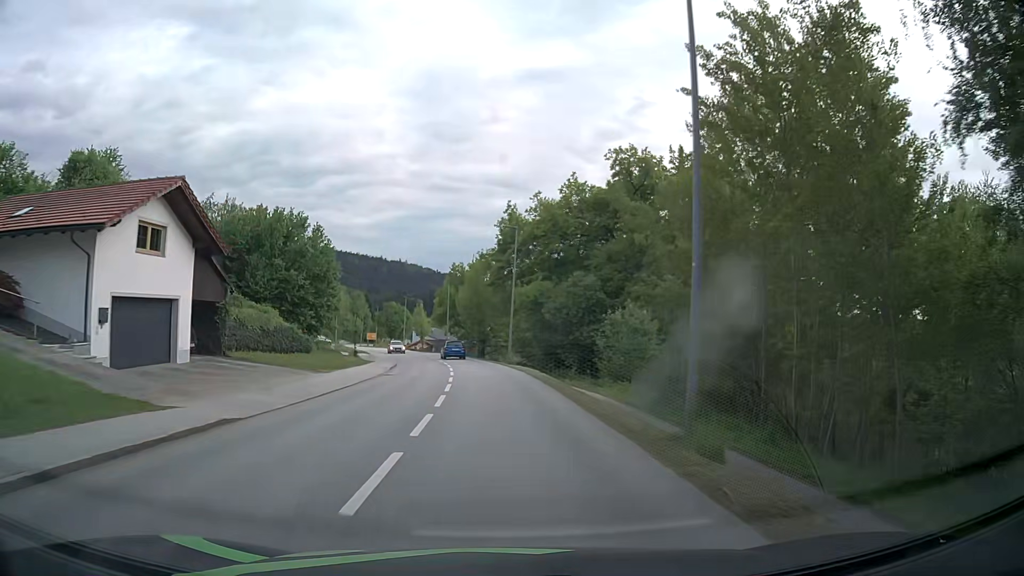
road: tertiary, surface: asphalt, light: Day
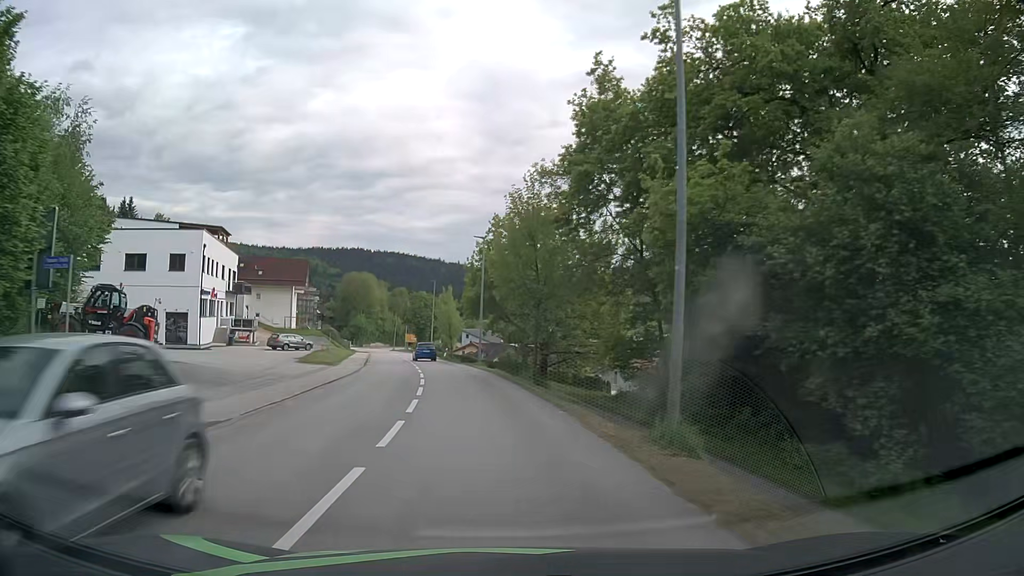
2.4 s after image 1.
(-0.9, +32.9) m; -5°
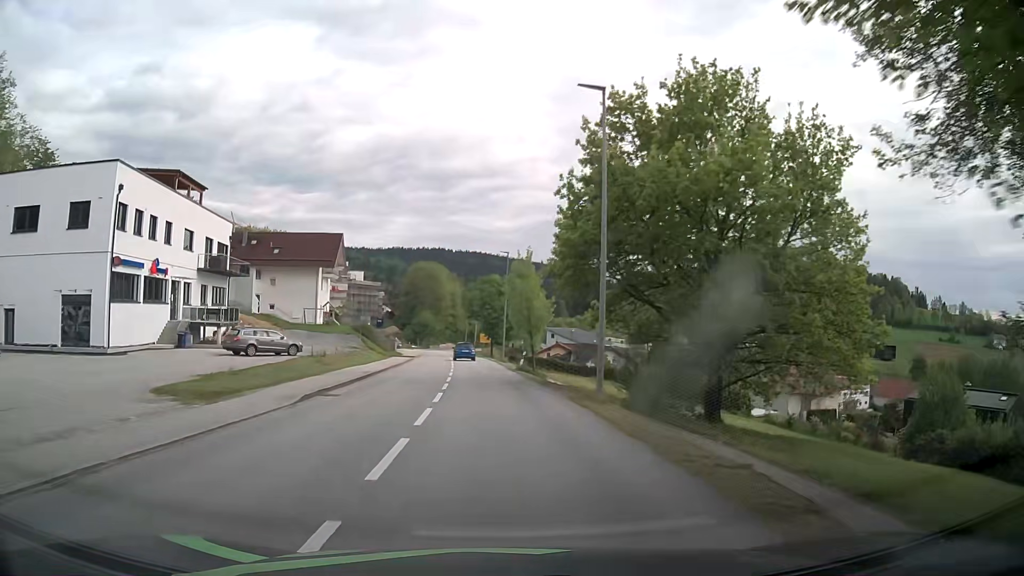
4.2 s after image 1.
(-1.7, +25.0) m; -8°
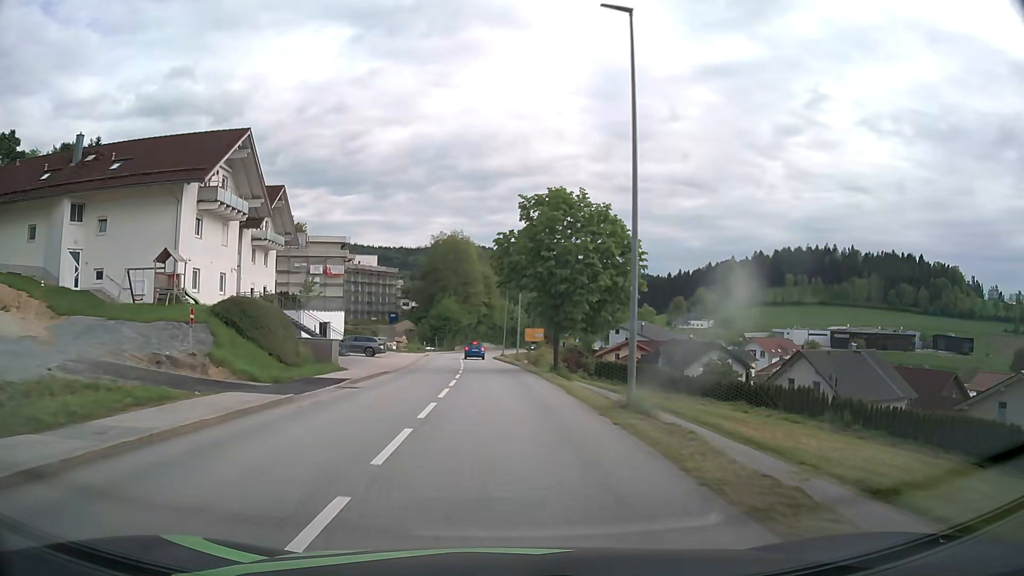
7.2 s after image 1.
(-1.4, +39.8) m; -3°
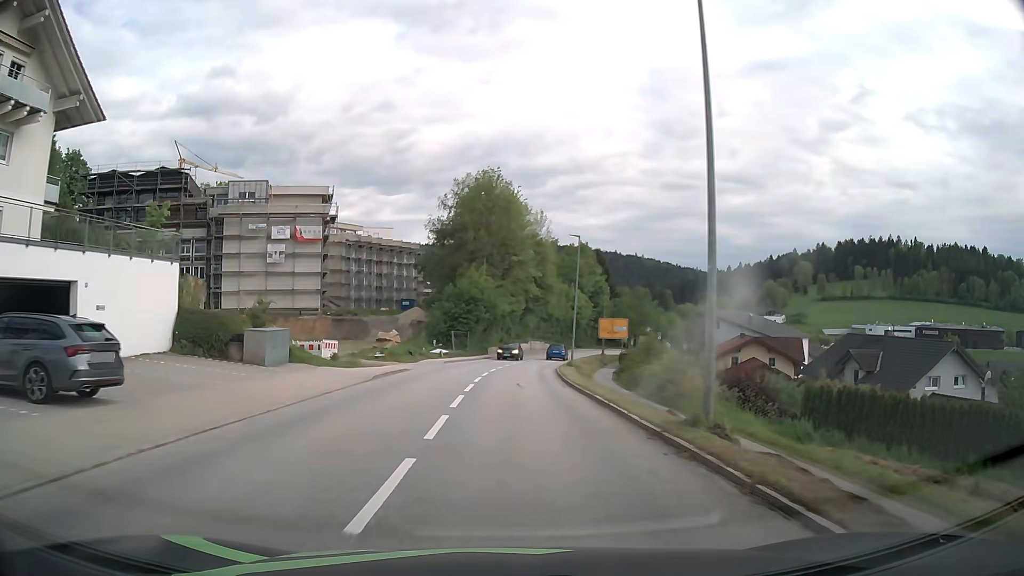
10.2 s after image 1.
(-1.5, +38.8) m; -4°
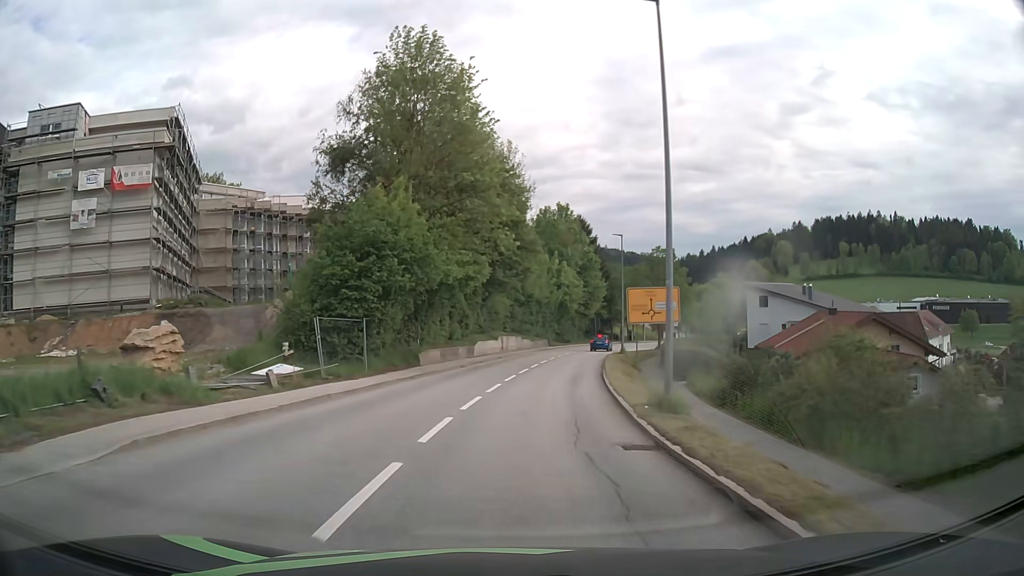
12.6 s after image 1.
(+0.5, +31.9) m; +3°
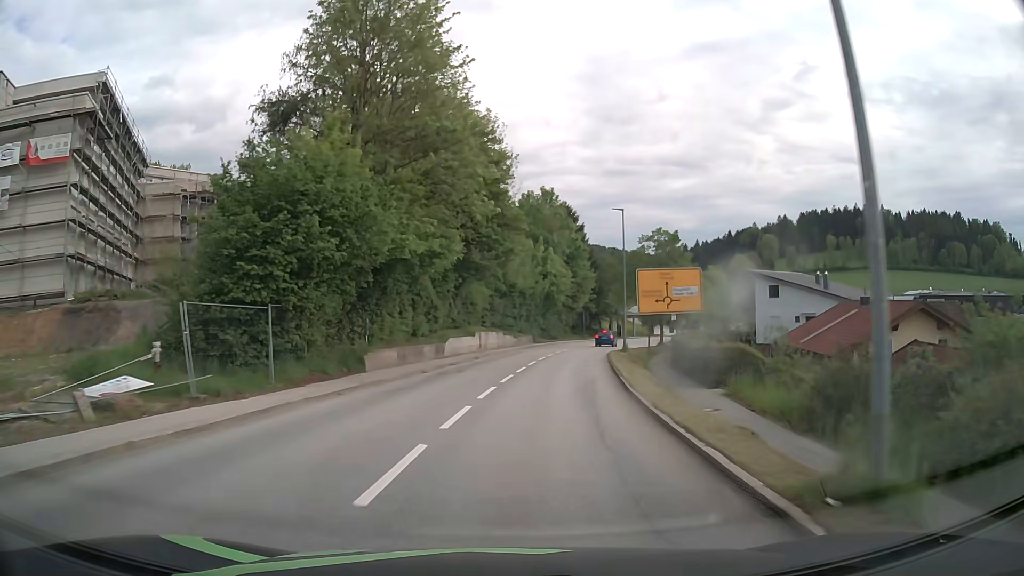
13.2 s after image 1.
(+0.1, +8.1) m; +1°
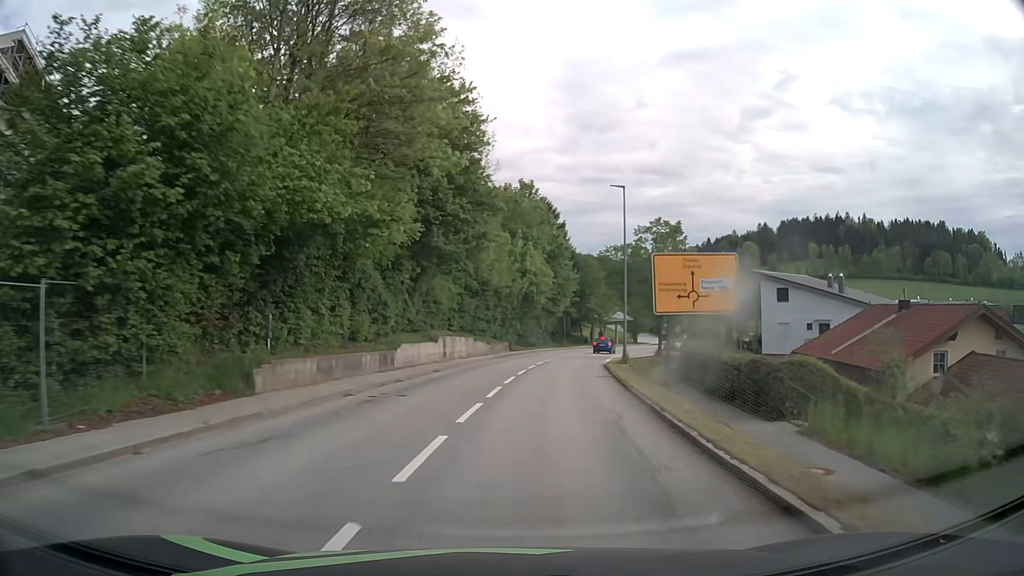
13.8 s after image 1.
(+0.1, +8.1) m; +2°
(0, +10) (+1, +20) (+2, +30) (+4, +40) (+6, +50) (+8, +59) (+11, +69) (+14, +78) (+19, +87) (+24, +96) m
